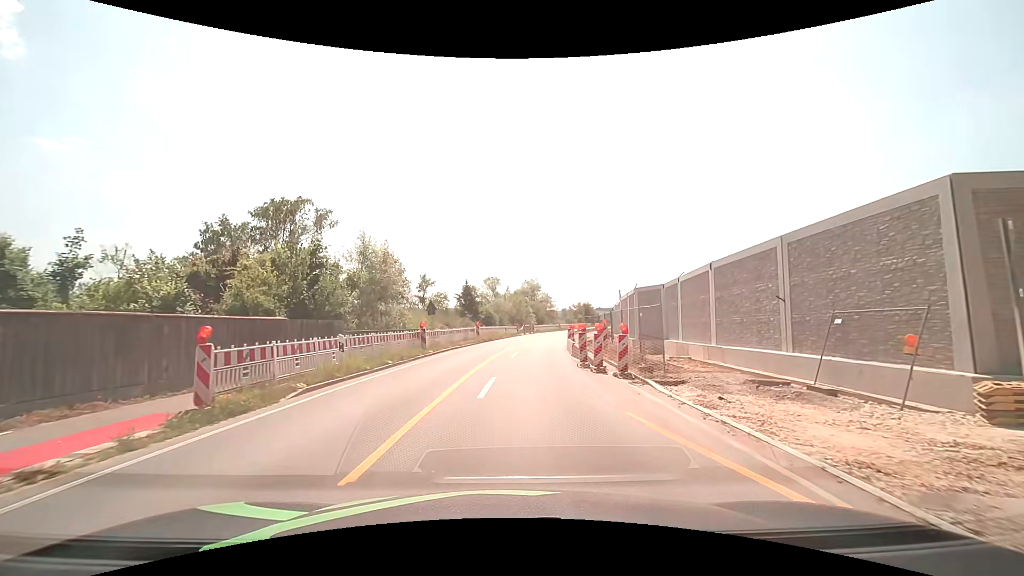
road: primary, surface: asphalt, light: Day
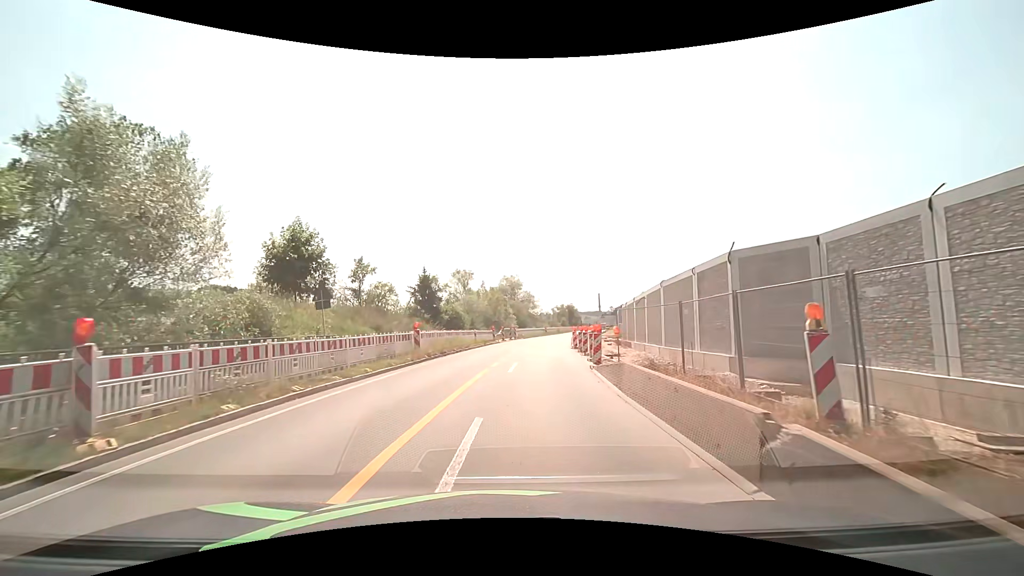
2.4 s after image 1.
(+0.4, +17.9) m; +3°
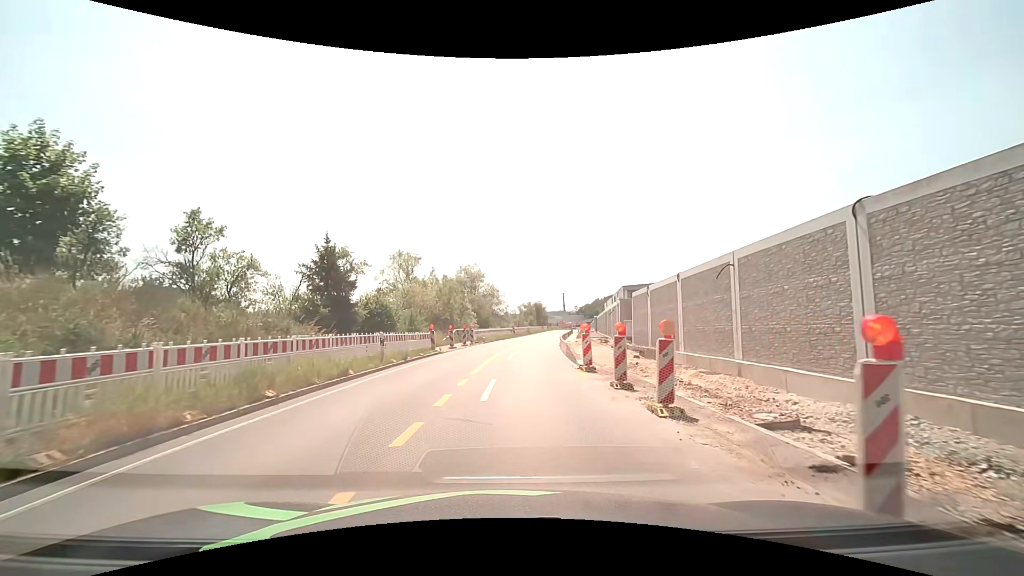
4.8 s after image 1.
(+0.6, +17.8) m; +4°
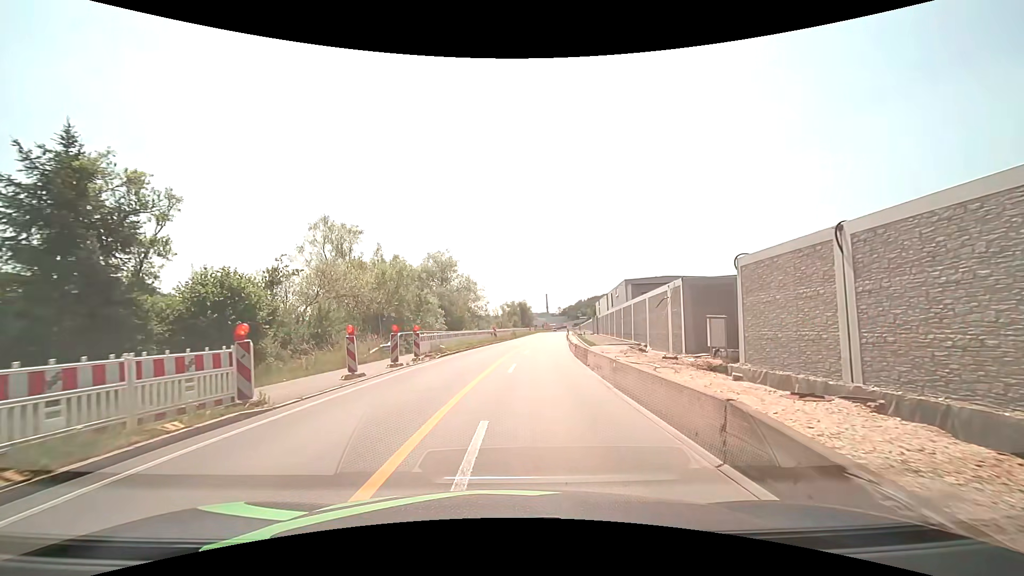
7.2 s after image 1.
(+0.2, +17.8) m; +2°
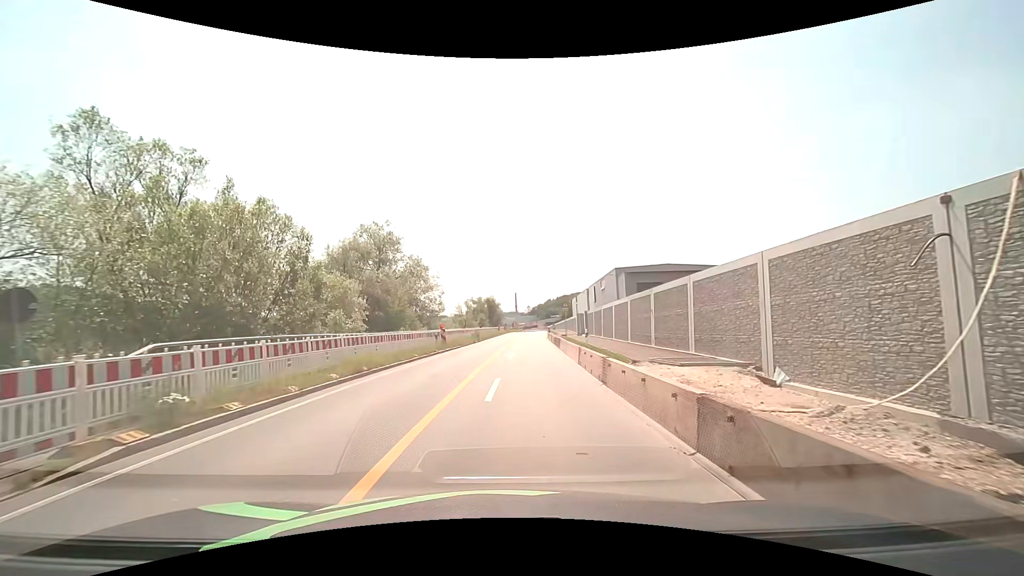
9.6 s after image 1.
(+0.6, +17.9) m; +3°
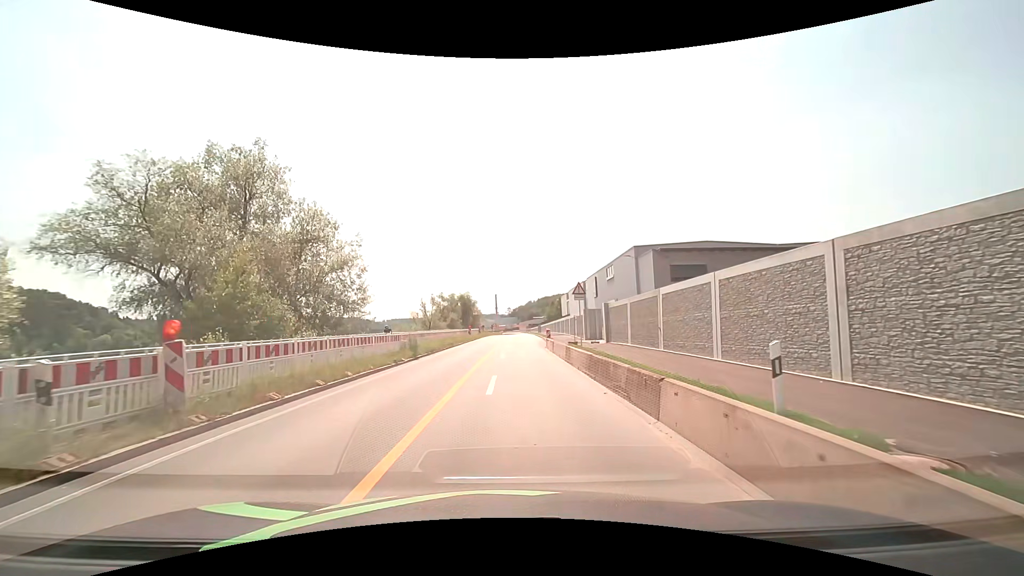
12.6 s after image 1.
(+0.6, +22.5) m; +3°
